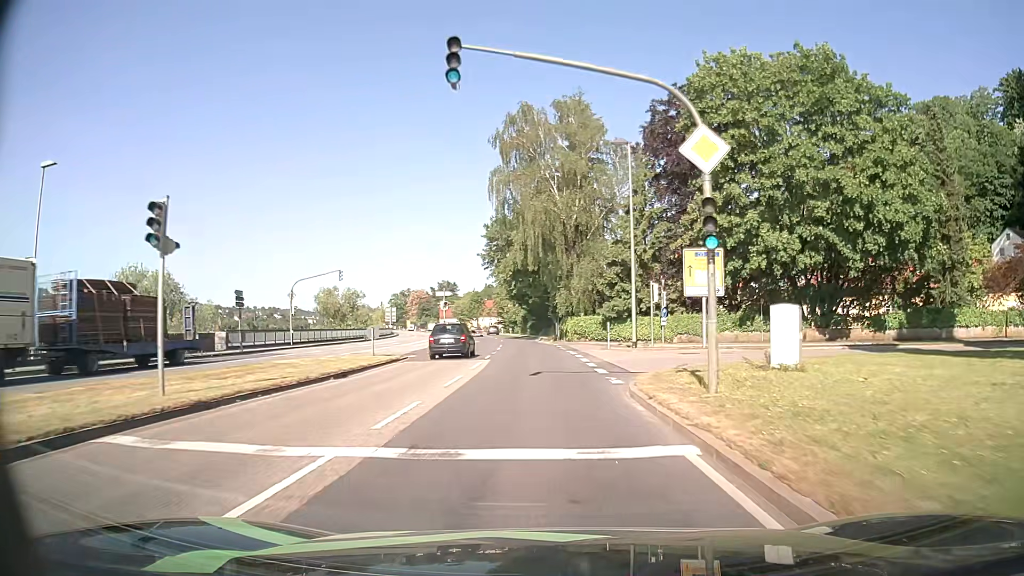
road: primary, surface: asphalt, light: Day
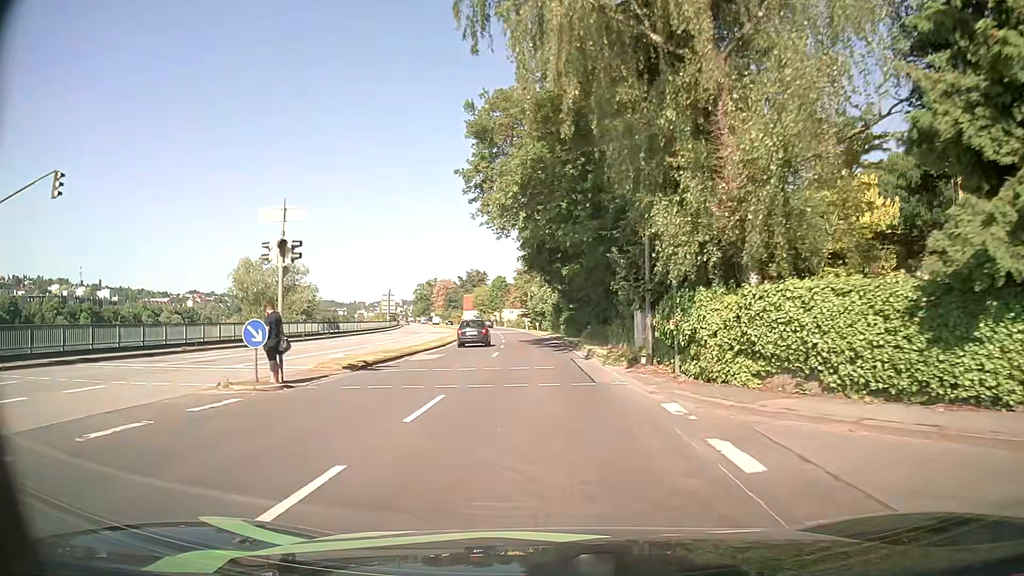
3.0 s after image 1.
(-0.7, +36.1) m; -3°
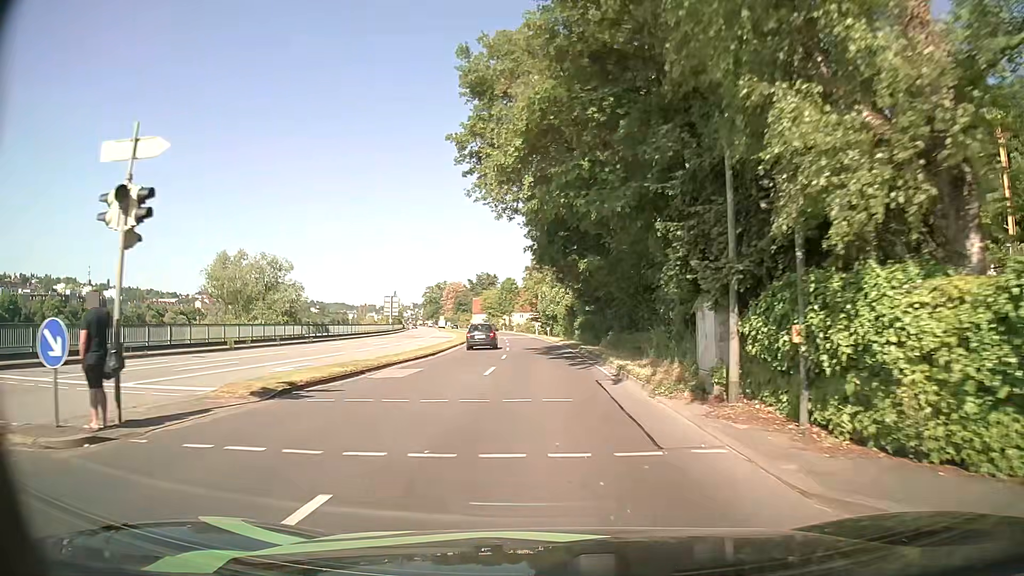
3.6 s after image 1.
(-0.1, +7.1) m; -1°
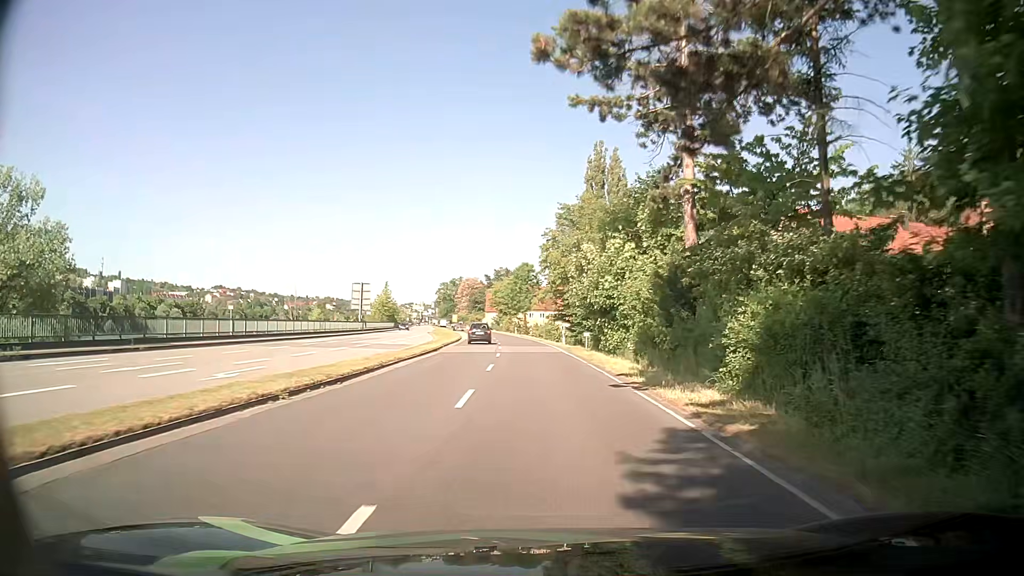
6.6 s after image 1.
(-0.8, +34.6) m; -2°
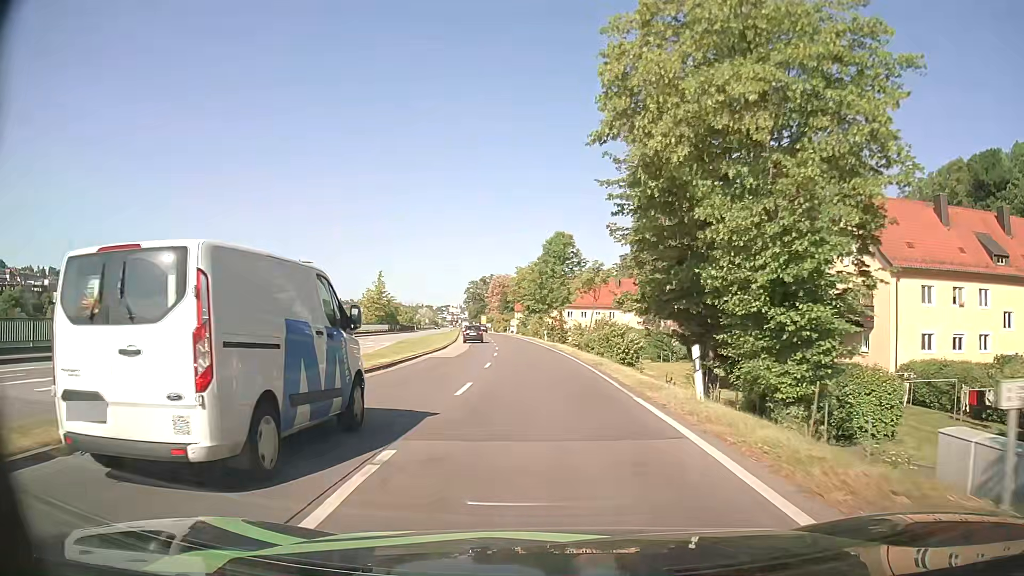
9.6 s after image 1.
(-0.6, +34.7) m; -3°
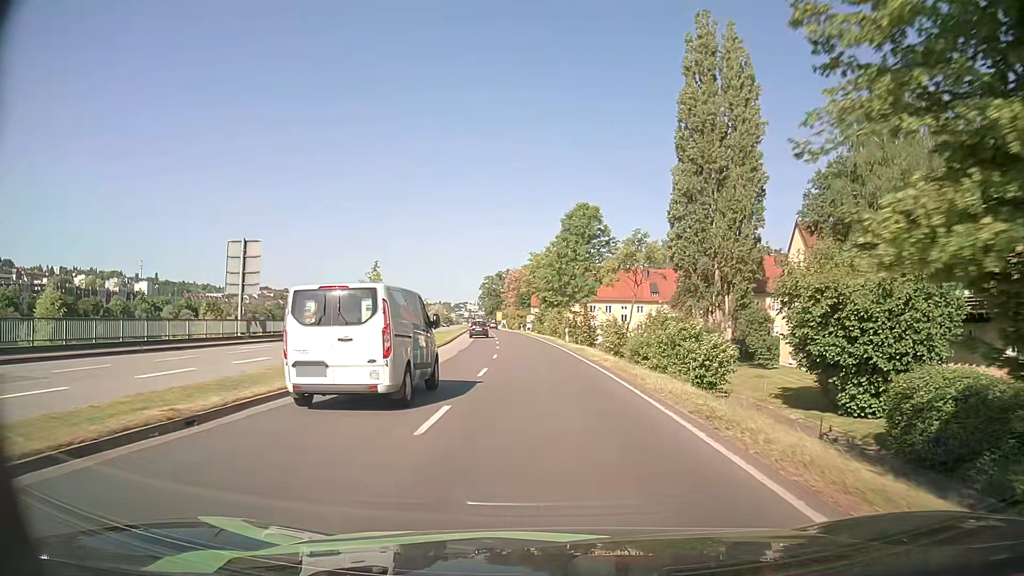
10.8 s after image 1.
(-0.2, +14.2) m; -2°
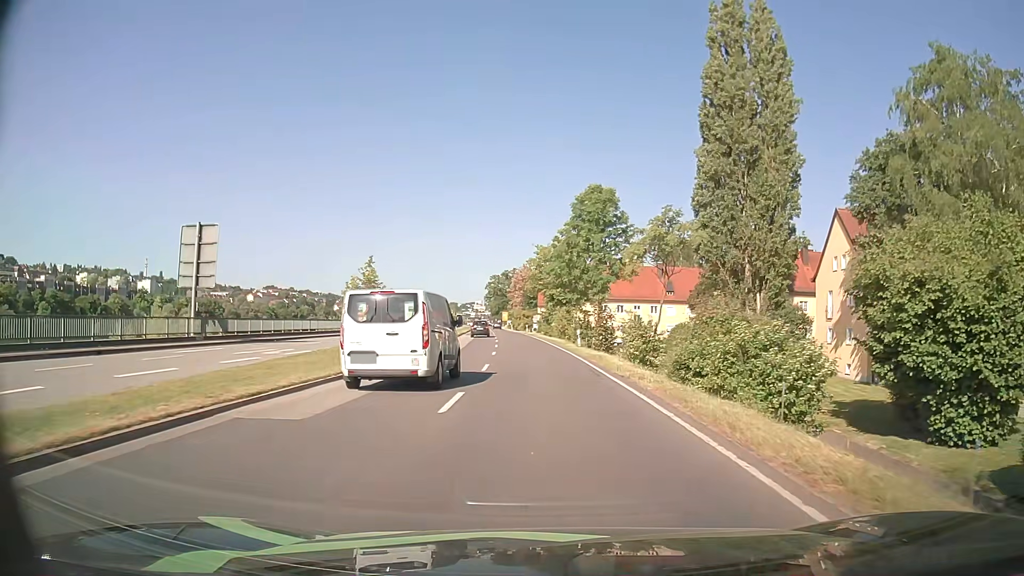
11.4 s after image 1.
(0.0, +7.2) m; -1°
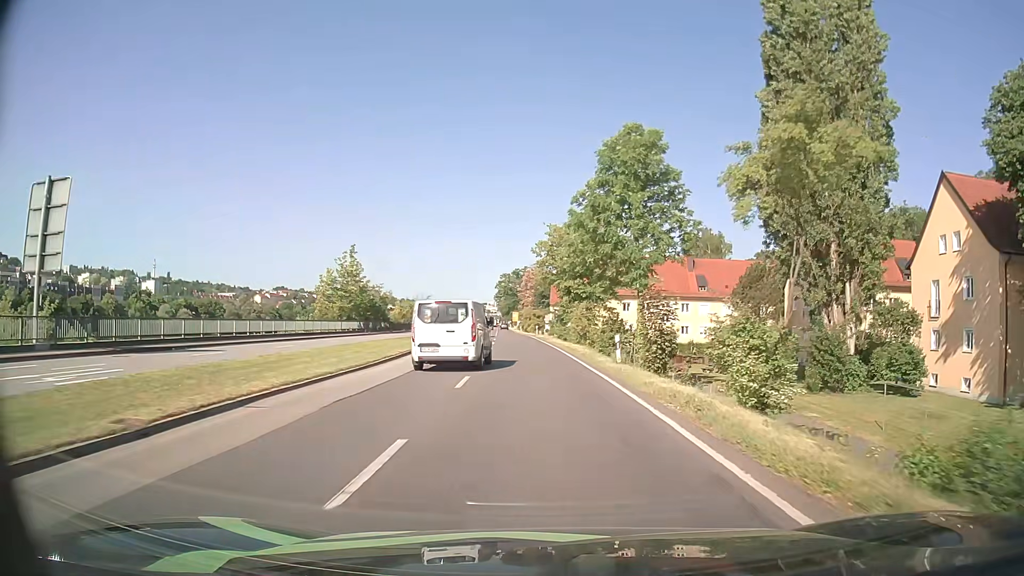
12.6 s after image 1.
(-0.1, +14.6) m; -1°
